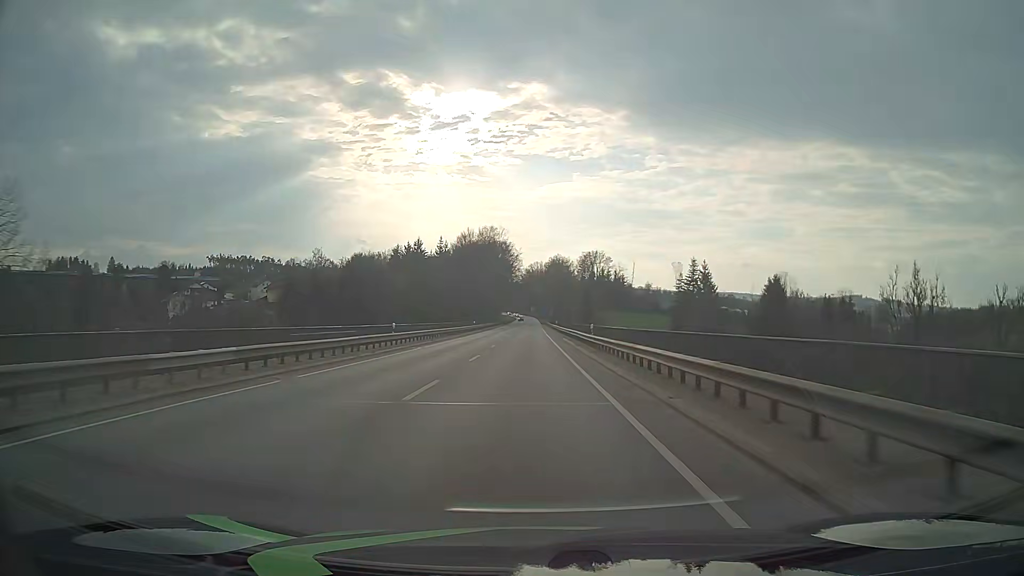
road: primary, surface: asphalt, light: Day
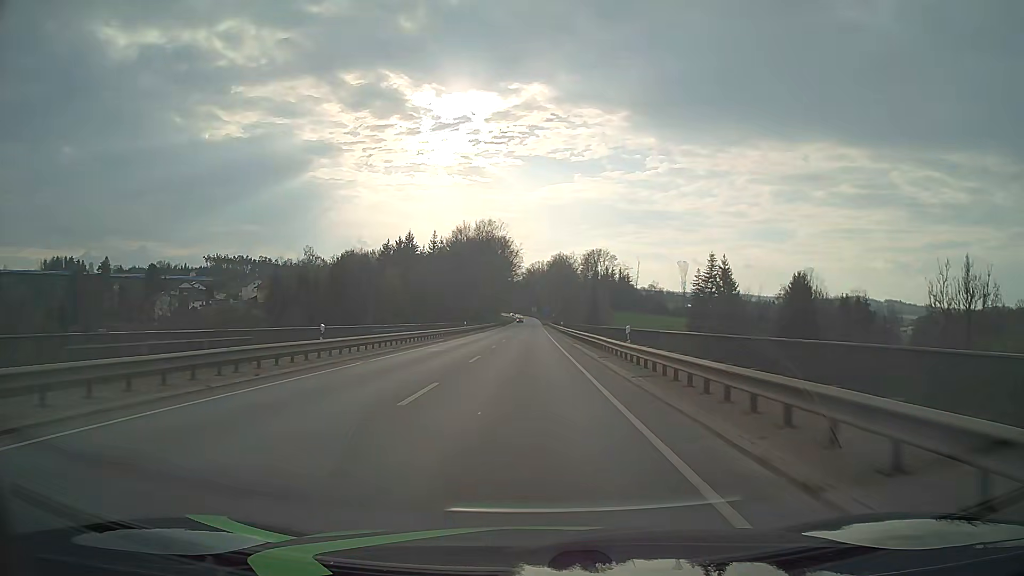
(0.0, +12.5) m; 0°
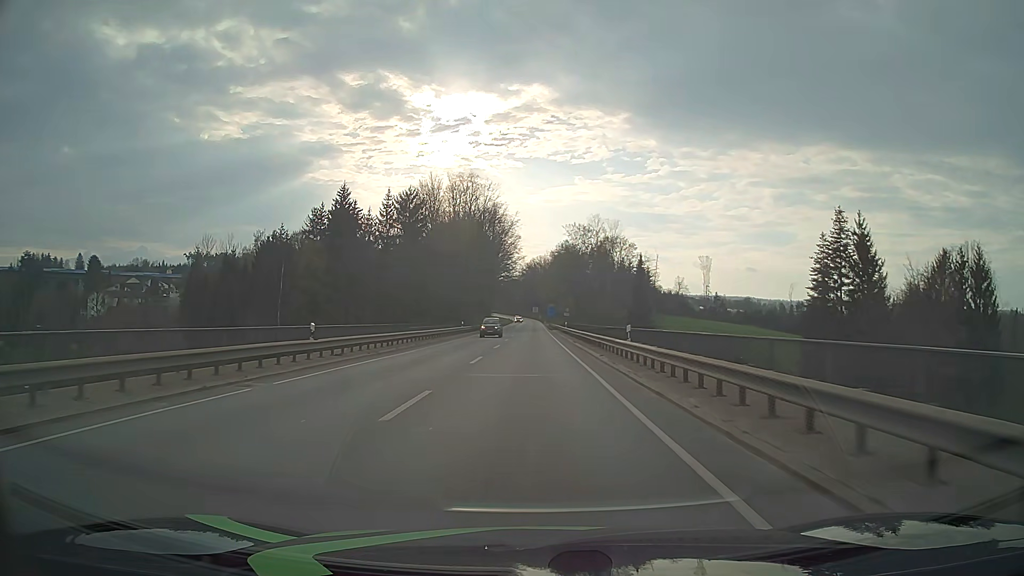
(0.0, +49.9) m; 0°
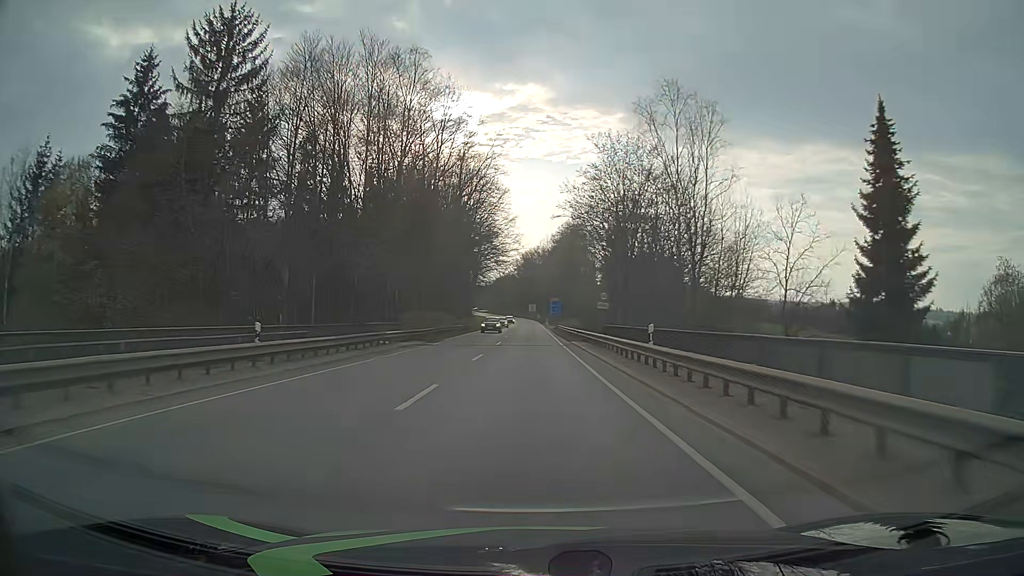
(0.0, +49.8) m; 0°
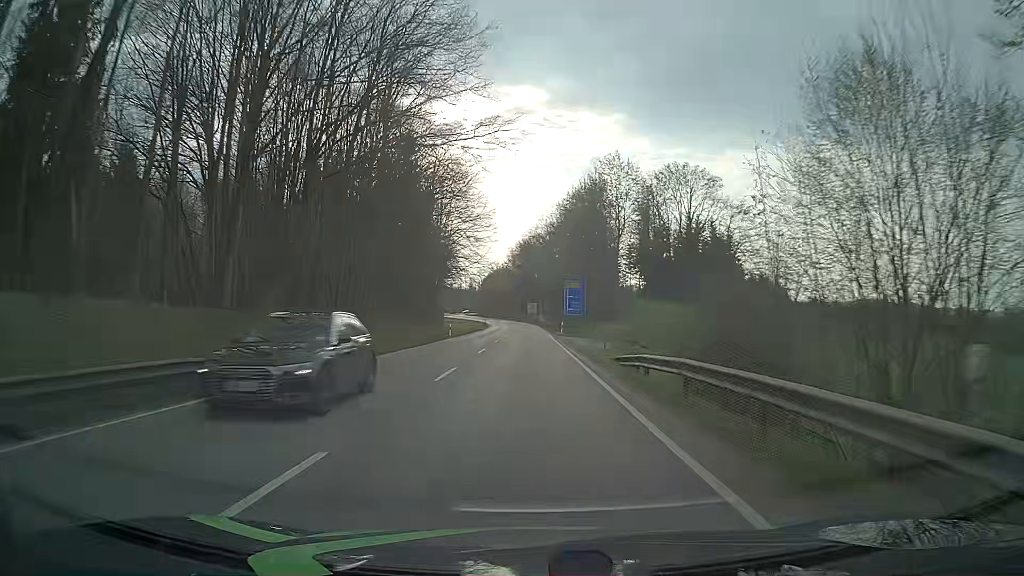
(+0.1, +58.1) m; 0°
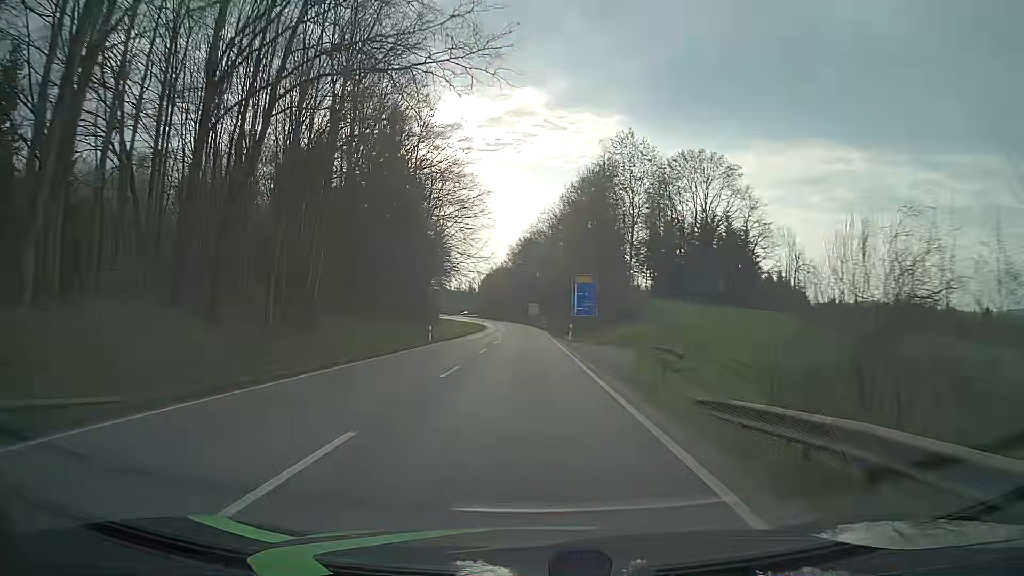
(+0.1, +10.8) m; +1°
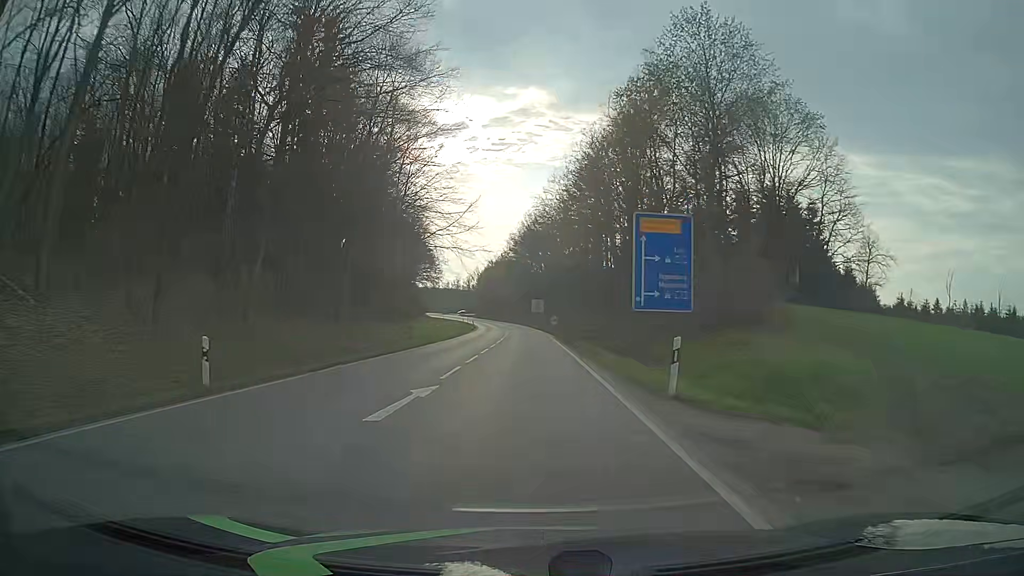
(-0.3, +30.7) m; -1°
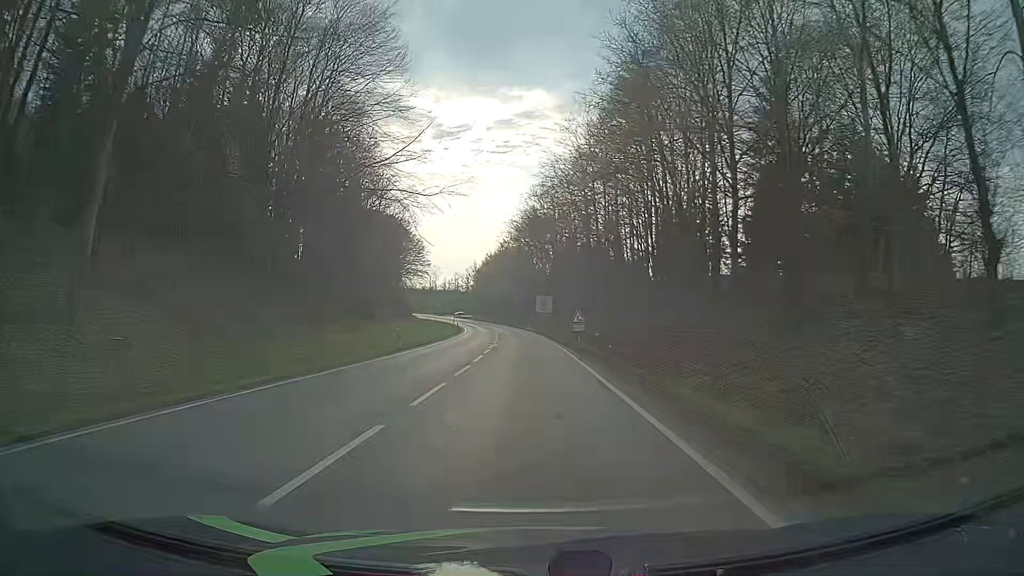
(-0.1, +28.9) m; -1°
(0, +10) (0, +20) (0, +30) (0, +40) (-1, +50) (-1, +60) (-2, +70) (-2, +80) (-3, +90) (-4, +100) m
